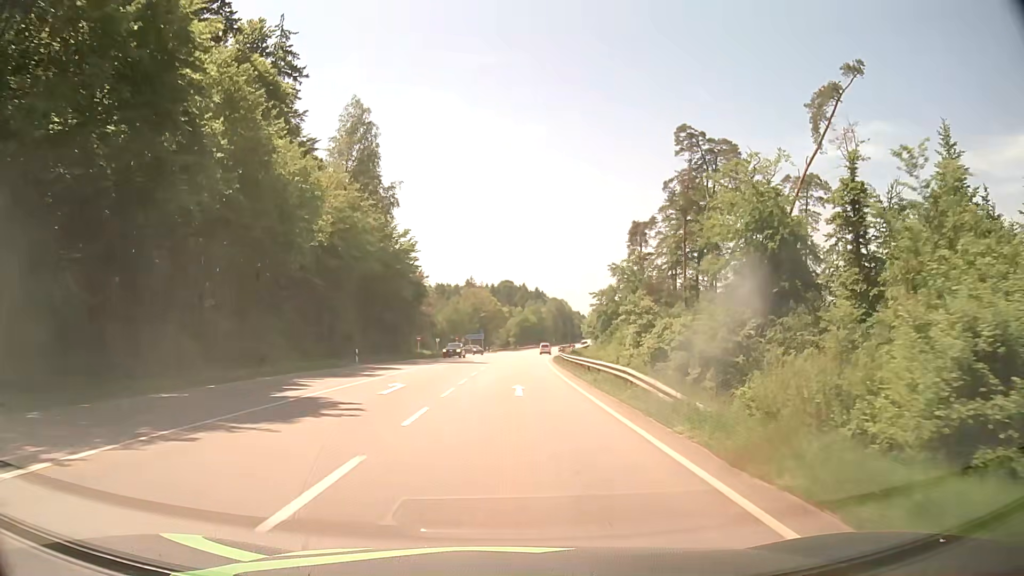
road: secondary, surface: asphalt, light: Day
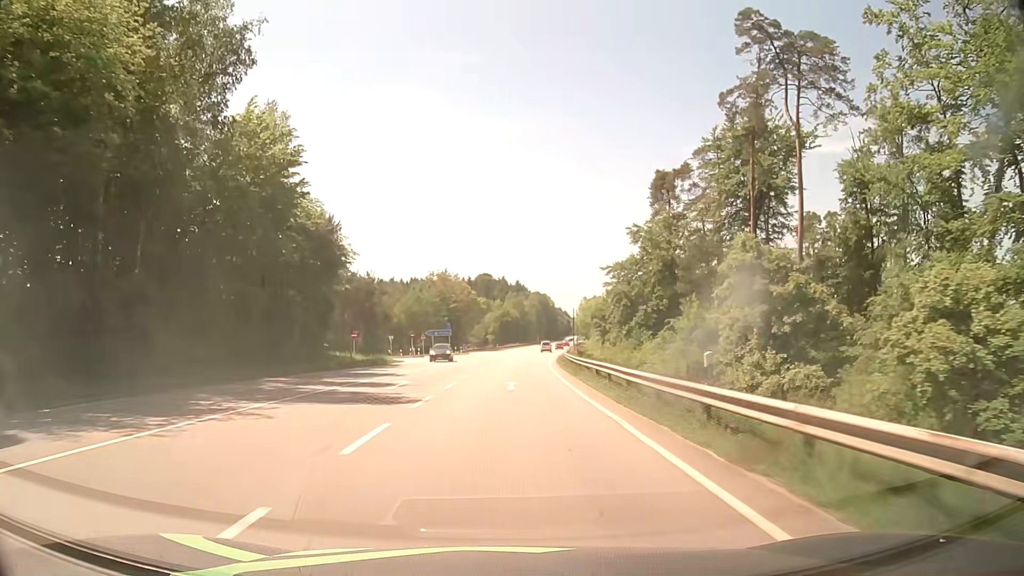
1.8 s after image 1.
(+0.4, +32.4) m; +2°
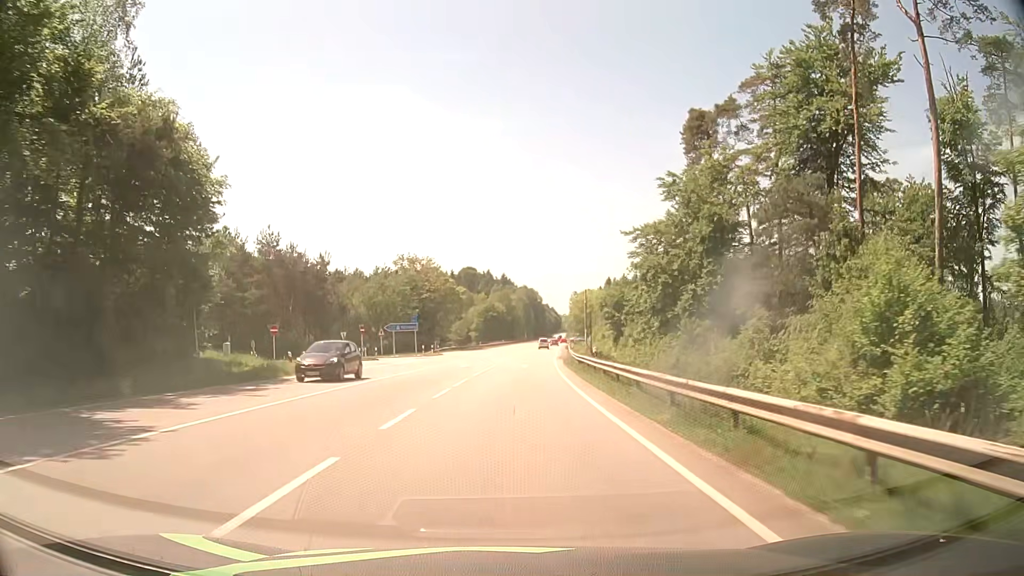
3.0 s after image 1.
(+0.2, +21.6) m; +1°
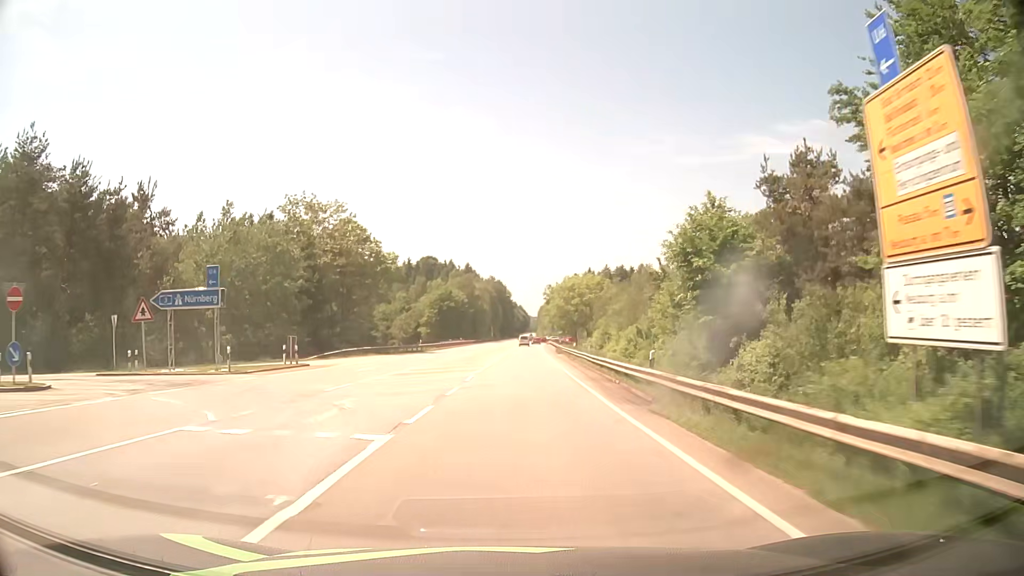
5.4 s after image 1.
(+1.0, +43.2) m; +3°
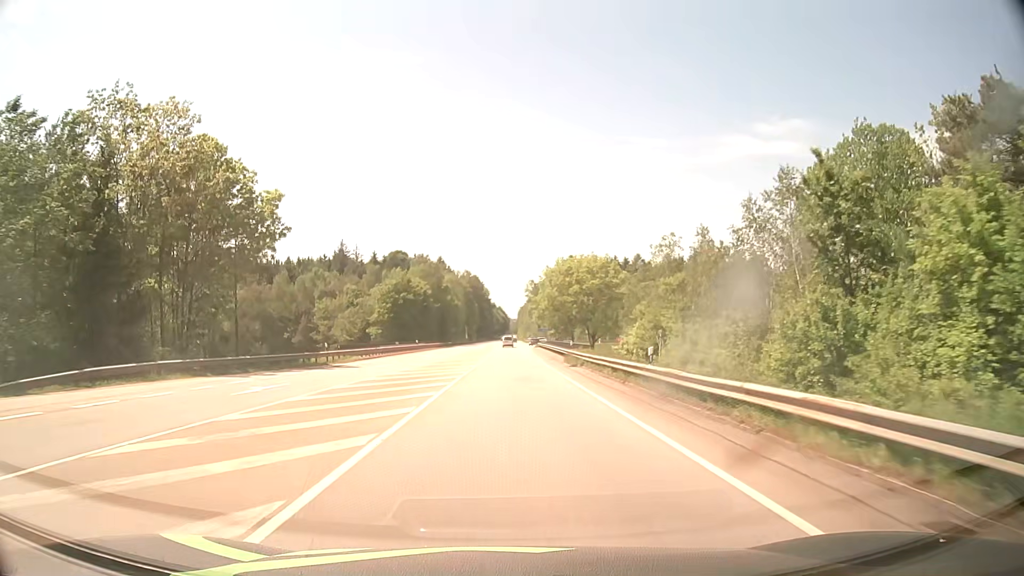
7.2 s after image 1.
(+0.6, +32.4) m; +2°
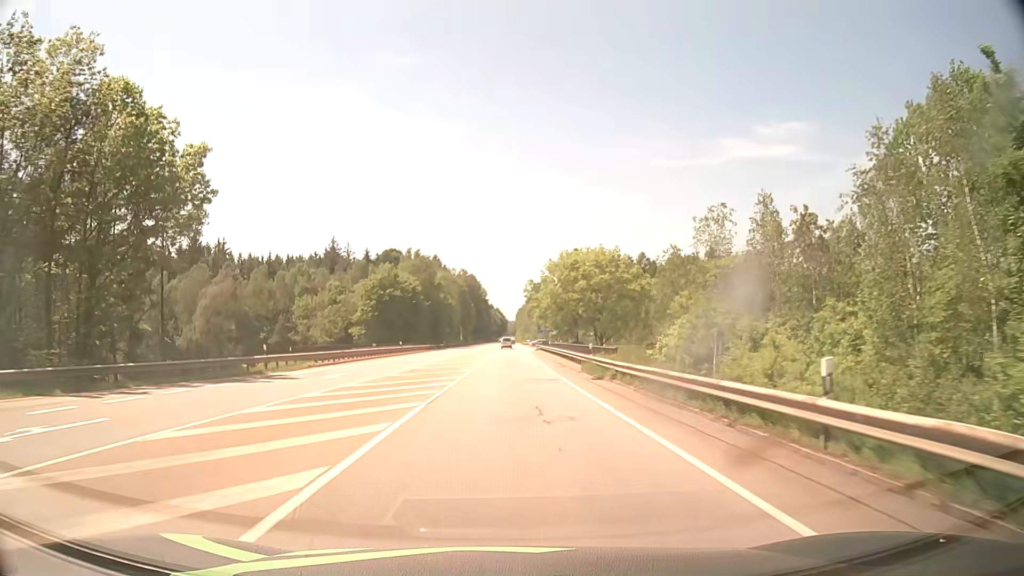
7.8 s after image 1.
(0.0, +10.8) m; 0°
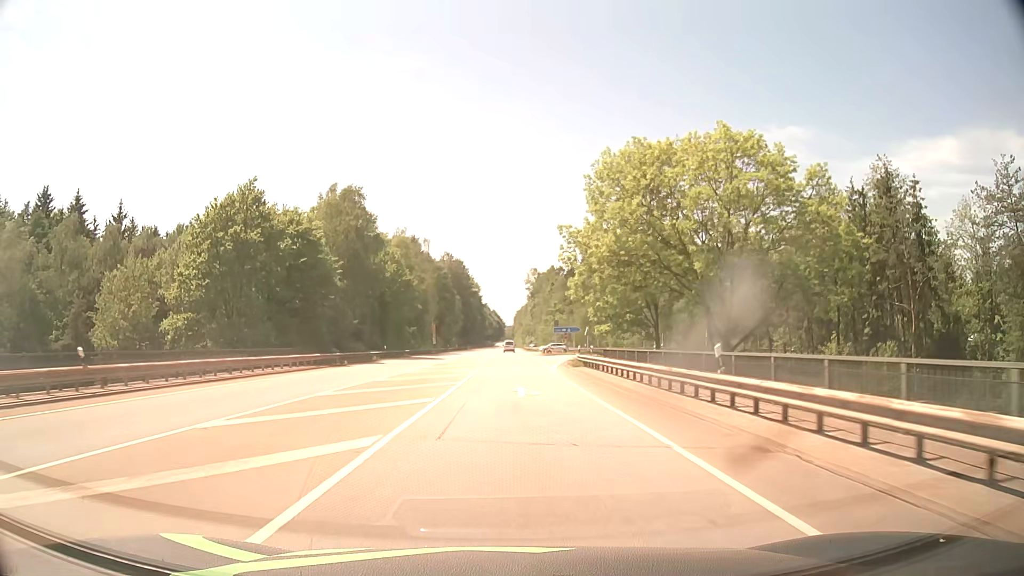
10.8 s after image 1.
(0.0, +53.7) m; 0°
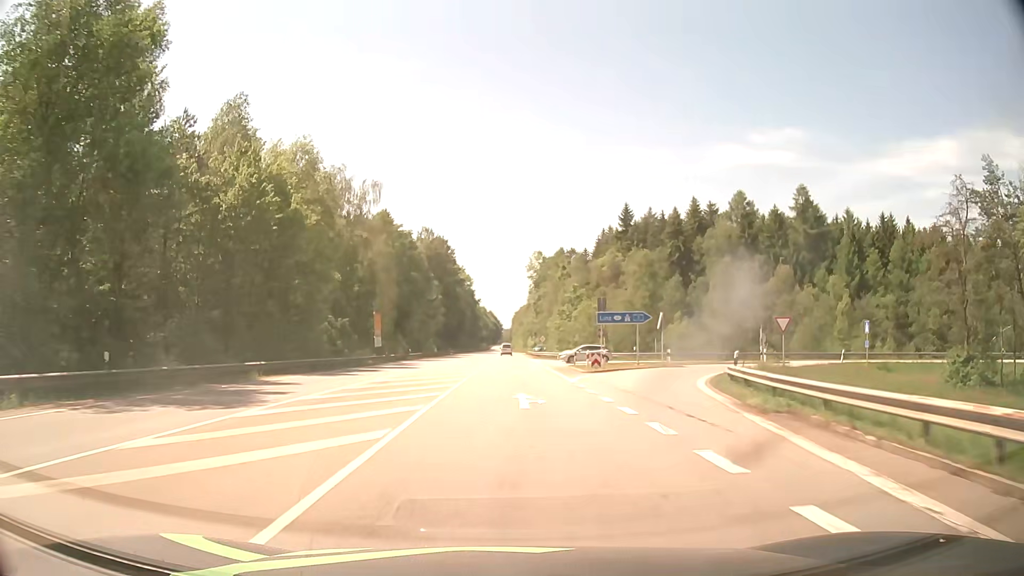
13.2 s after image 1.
(+0.2, +42.9) m; 0°
(0, +10) (0, +20) (0, +30) (0, +40) (0, +50) (0, +60) (0, +70) (0, +80) (0, +90) (0, +100) m
